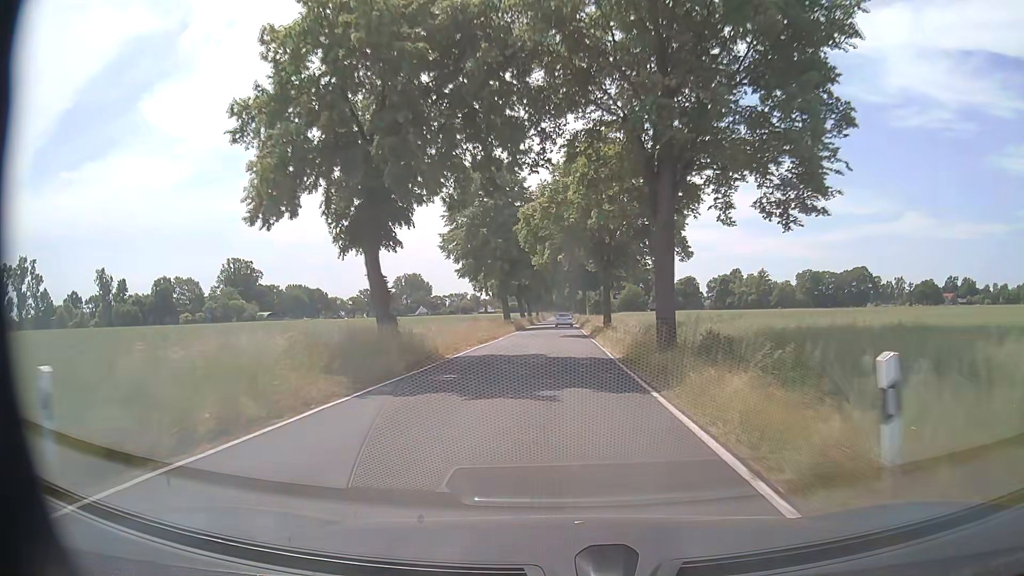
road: secondary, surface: asphalt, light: Day
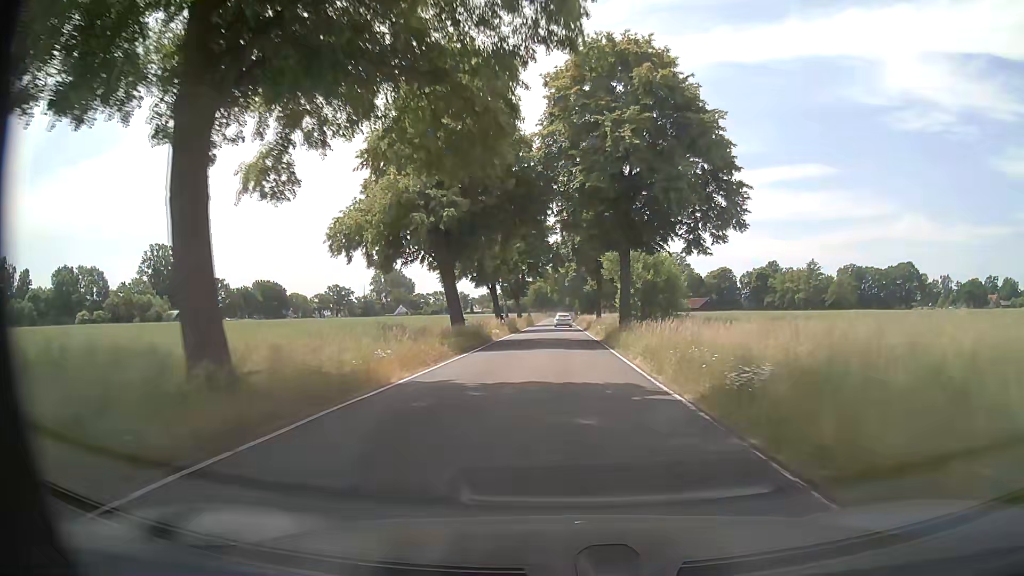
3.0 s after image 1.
(+0.2, +58.9) m; 0°
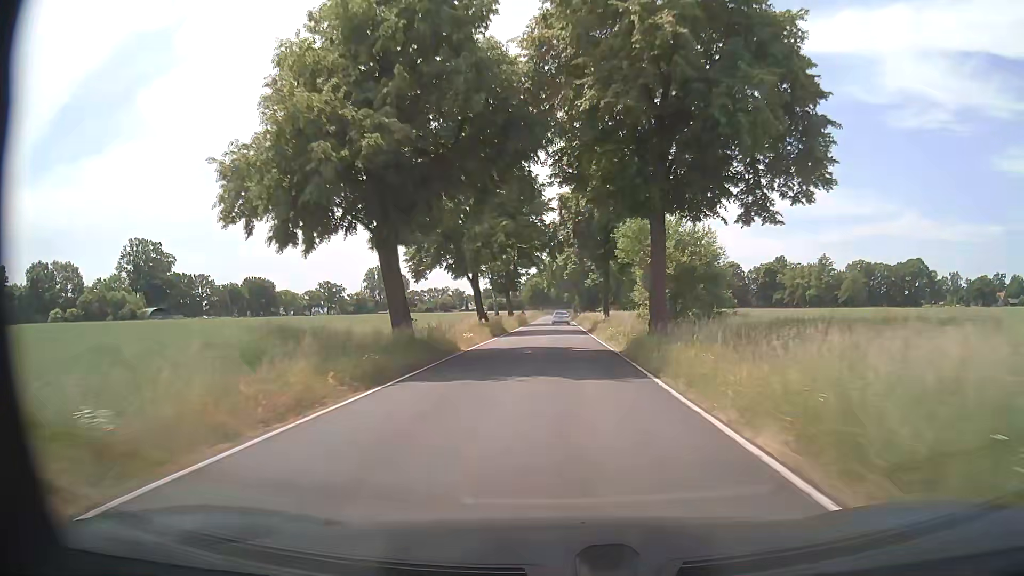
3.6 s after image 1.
(0.0, +12.0) m; 0°
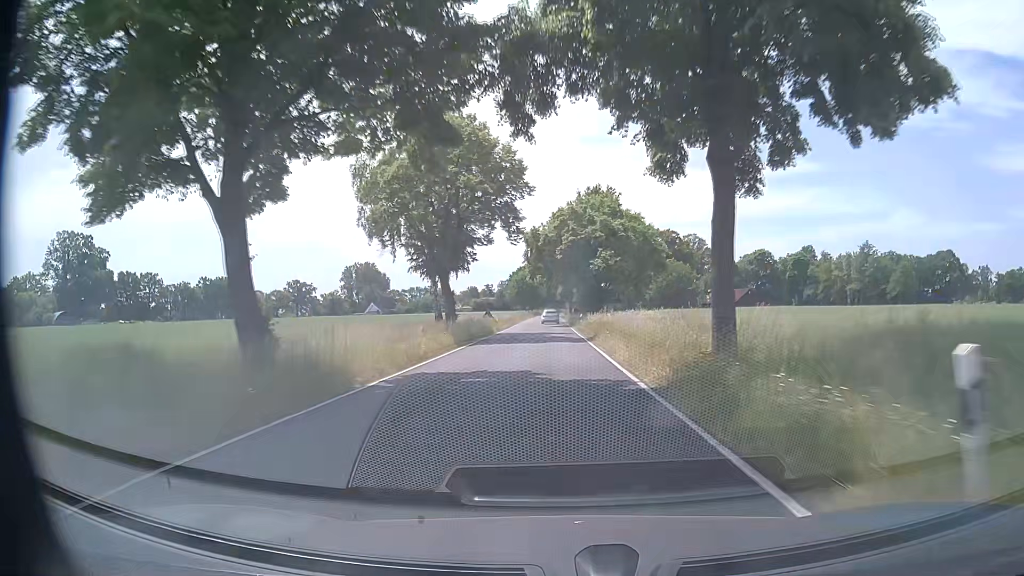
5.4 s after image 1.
(+0.2, +36.0) m; +1°
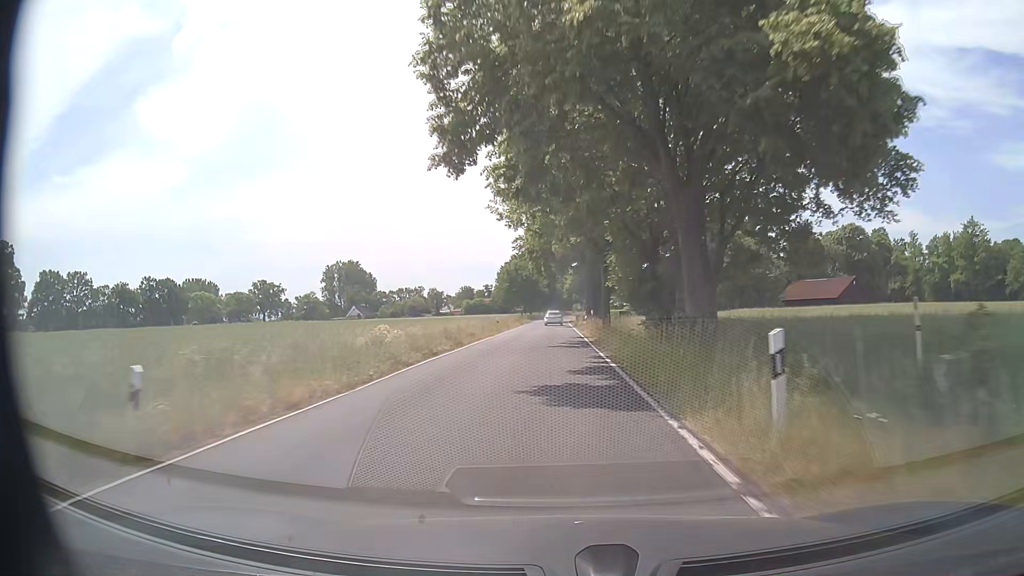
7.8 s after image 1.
(-0.3, +48.3) m; 0°
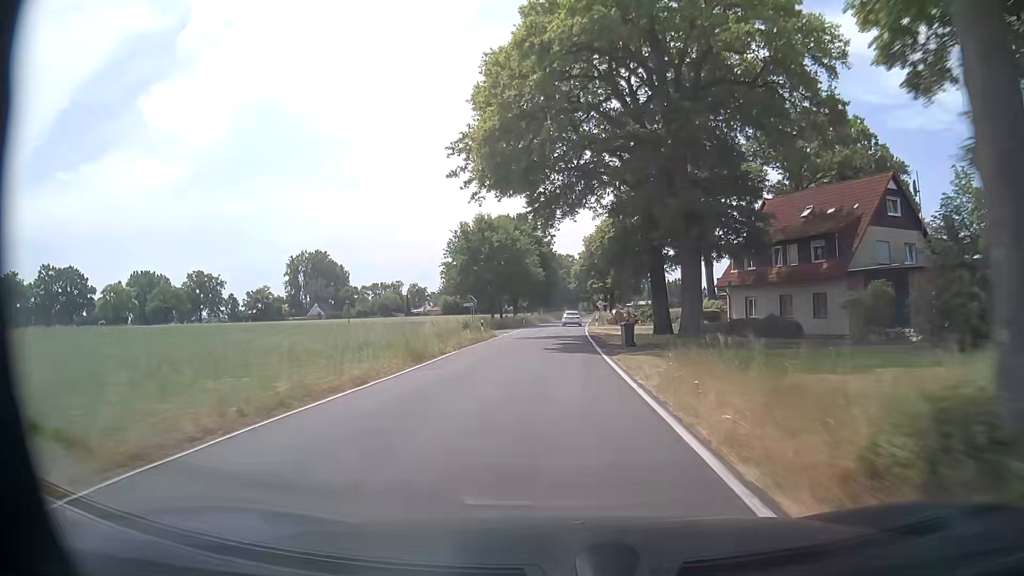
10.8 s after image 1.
(-0.2, +60.4) m; 0°
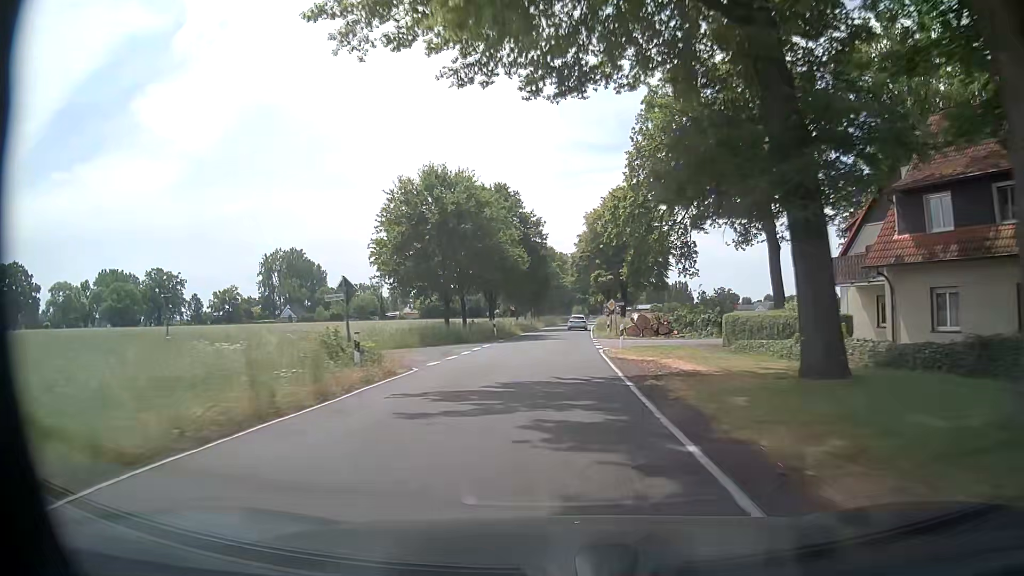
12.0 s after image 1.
(+0.1, +24.1) m; +1°
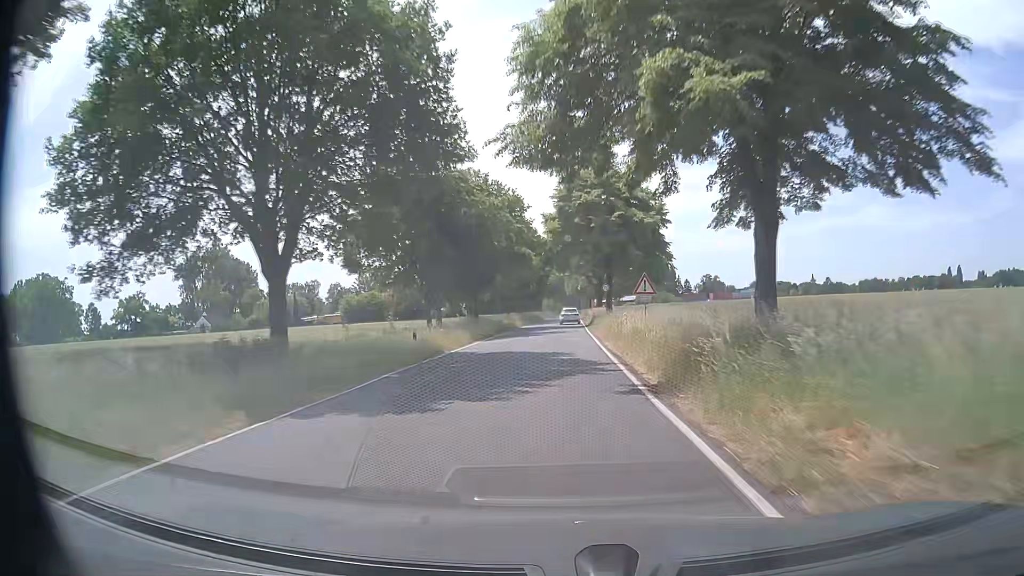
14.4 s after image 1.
(+1.2, +48.3) m; +3°
(0, +10) (0, +20) (0, +30) (+1, +40) (+1, +50) (+1, +60) (+1, +70) (+2, +80) (+2, +90) (+2, +100) m
